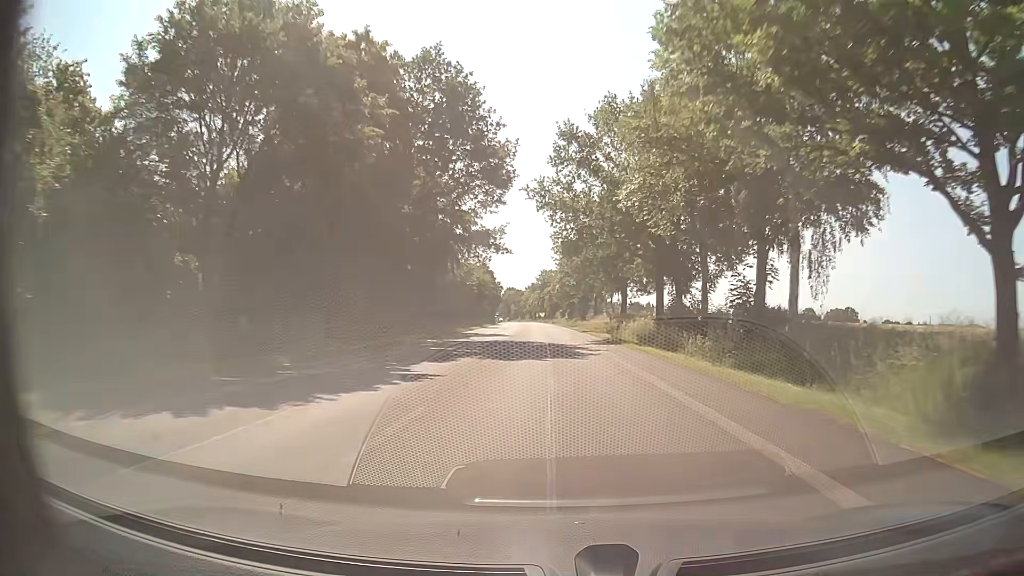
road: primary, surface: asphalt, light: Day
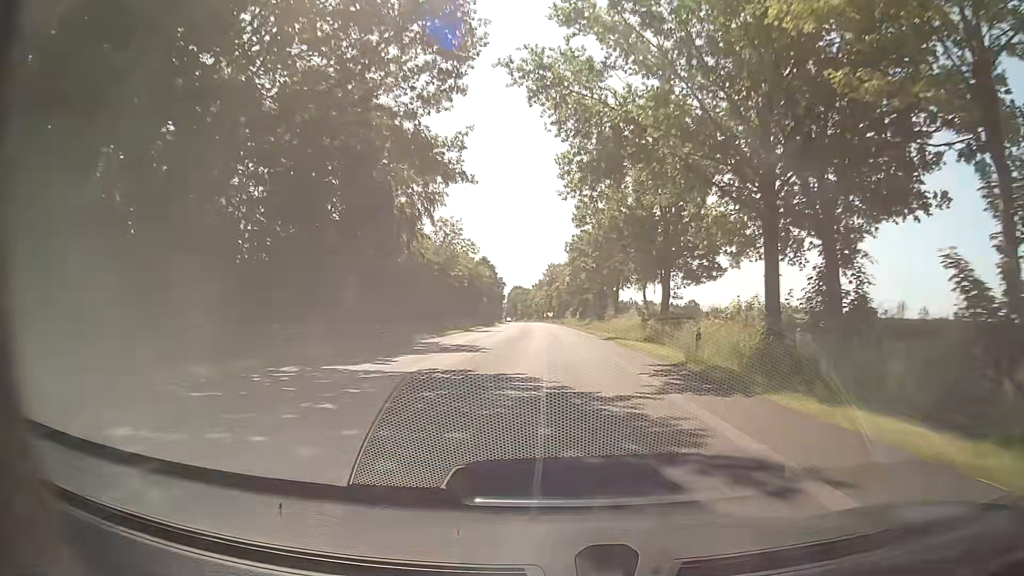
(-0.1, +22.2) m; -1°
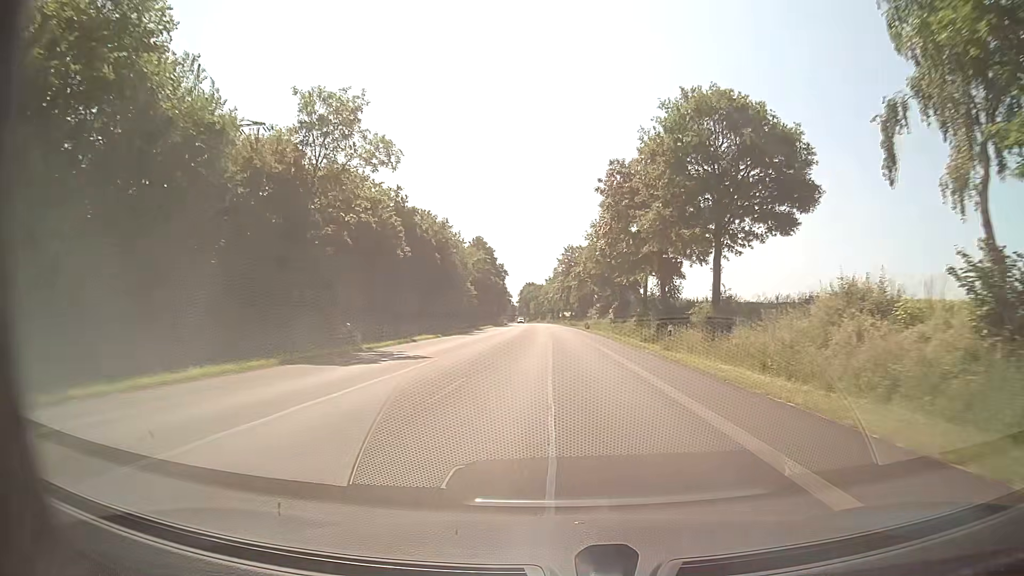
(-0.5, +44.3) m; -2°
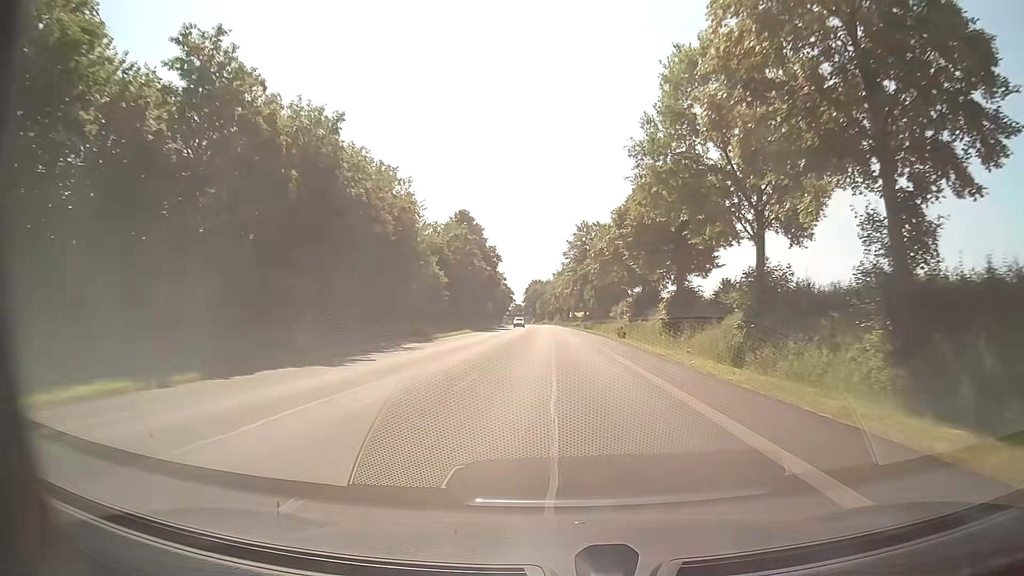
(0.0, +33.2) m; -1°
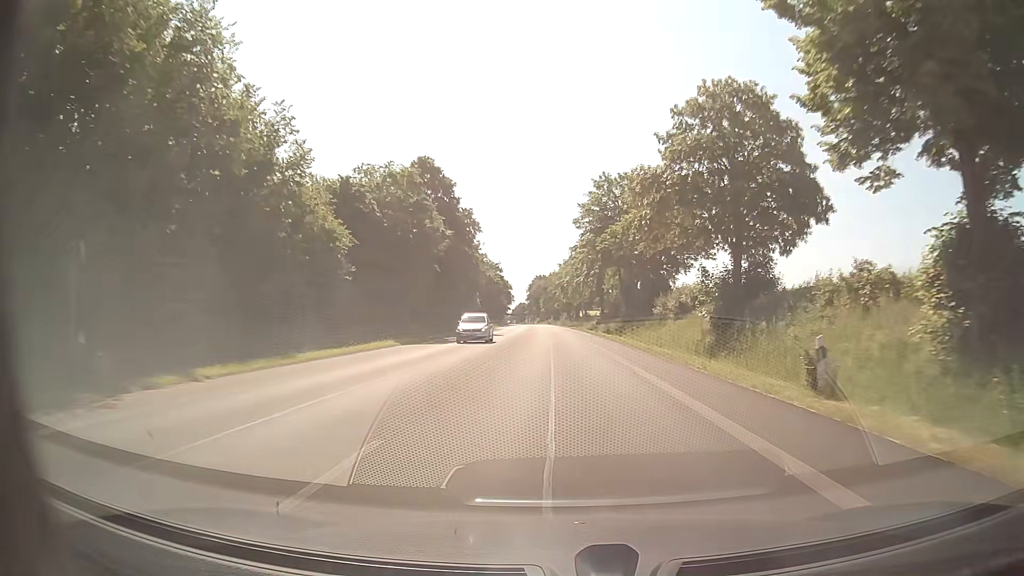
(+0.1, +33.2) m; 0°
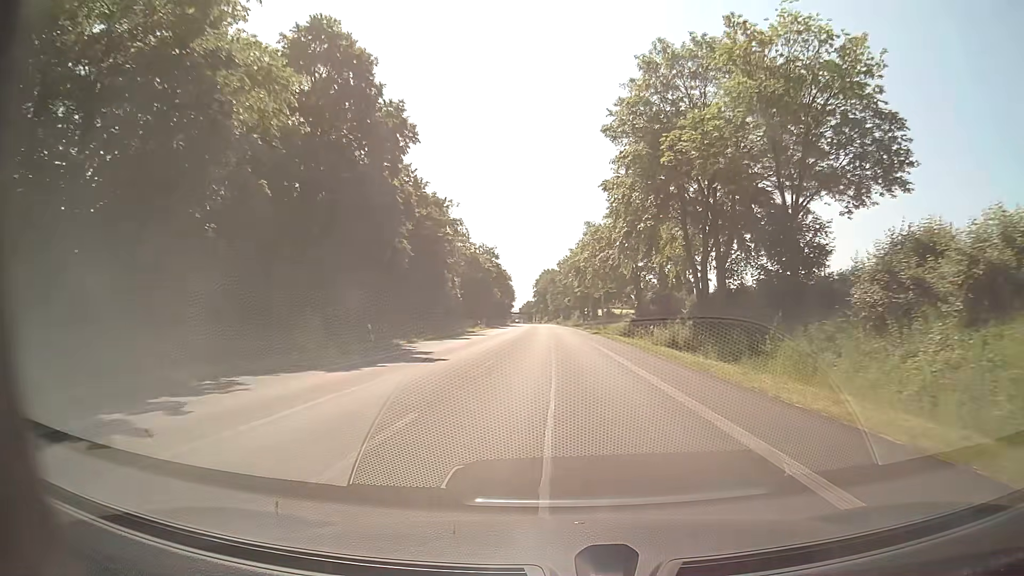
(-0.3, +33.2) m; -1°
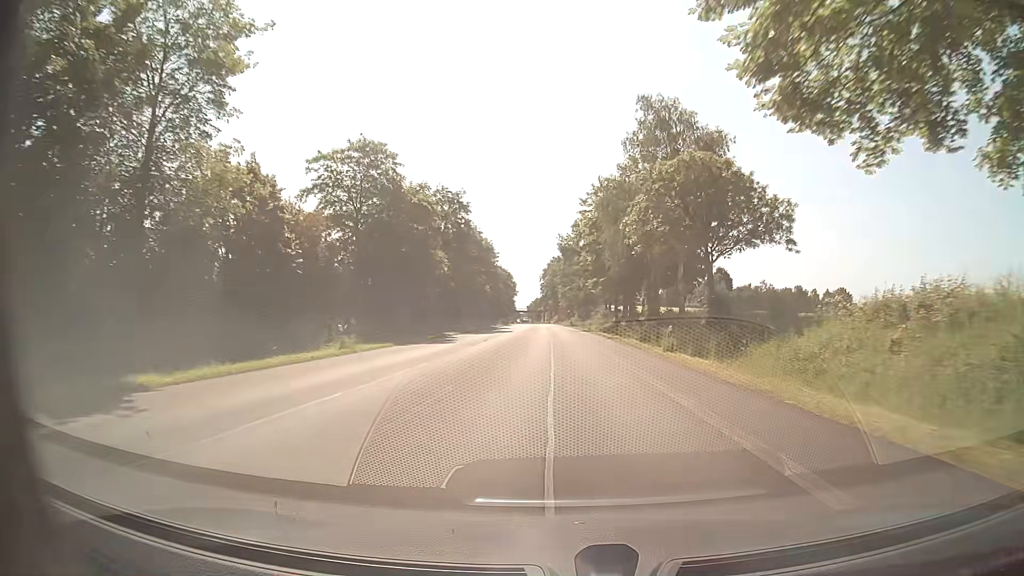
(-0.5, +55.5) m; -1°
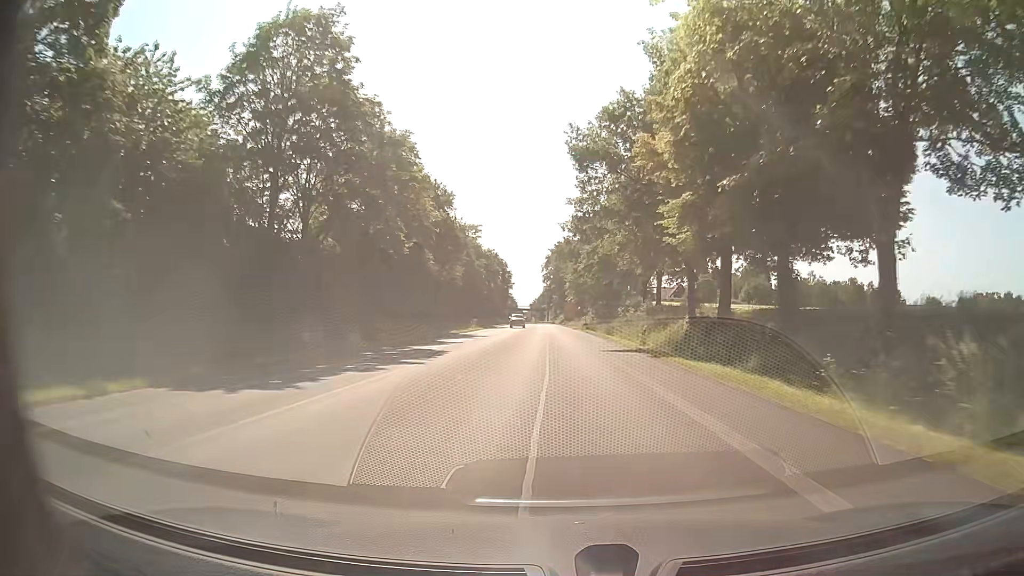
(0.0, +44.6) m; 0°
(0, +10) (0, +20) (0, +30) (0, +40) (-1, +50) (-1, +60) (-1, +70) (-2, +80) (-2, +90) (-2, +100) m
